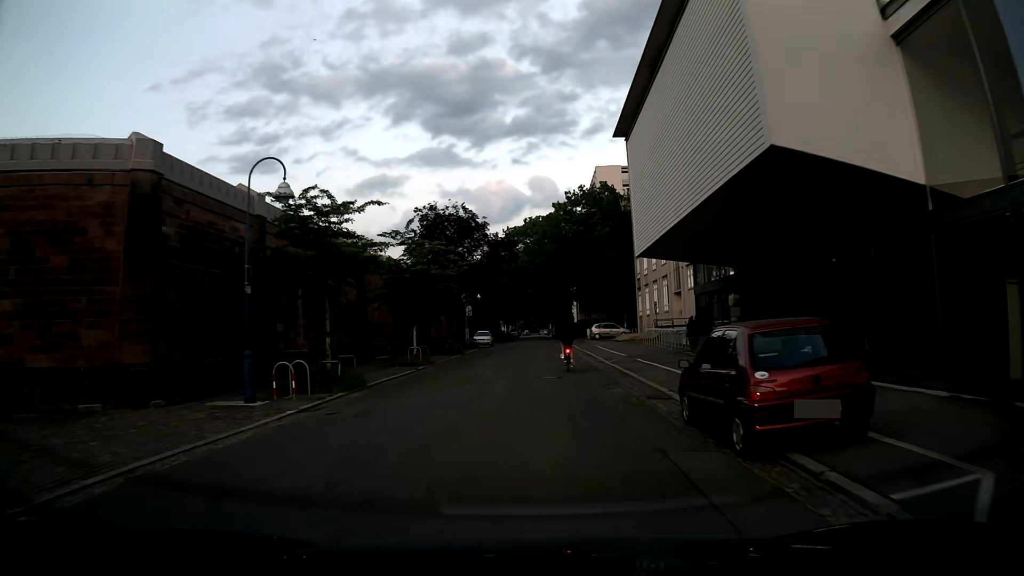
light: Day
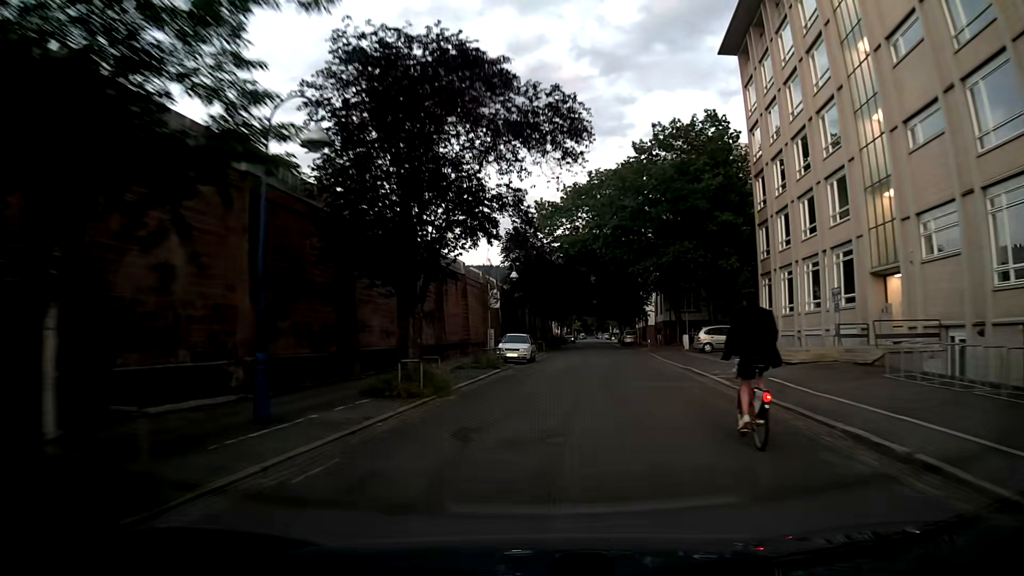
(-1.0, +26.4) m; -5°
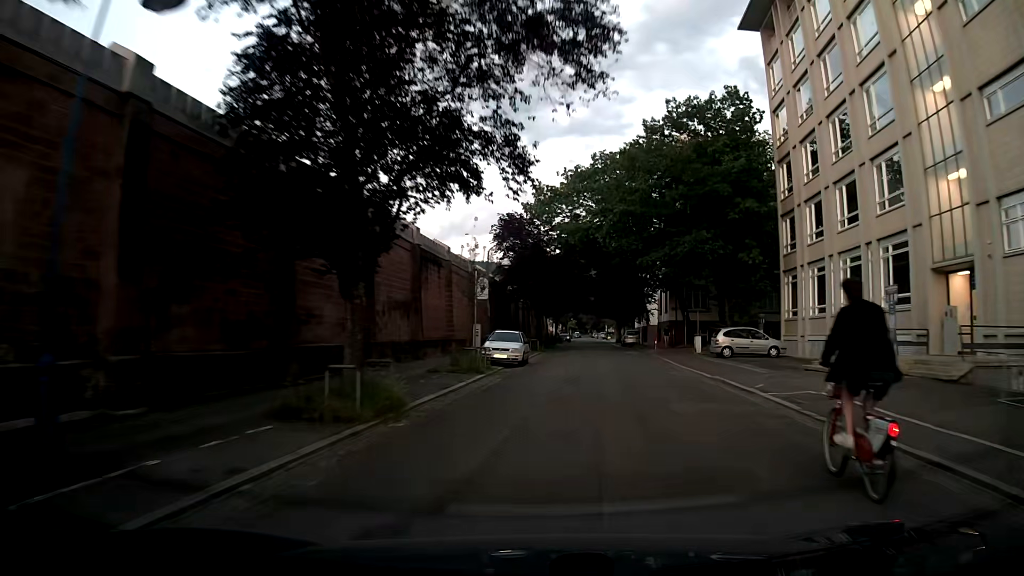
(0.0, +5.4) m; +1°
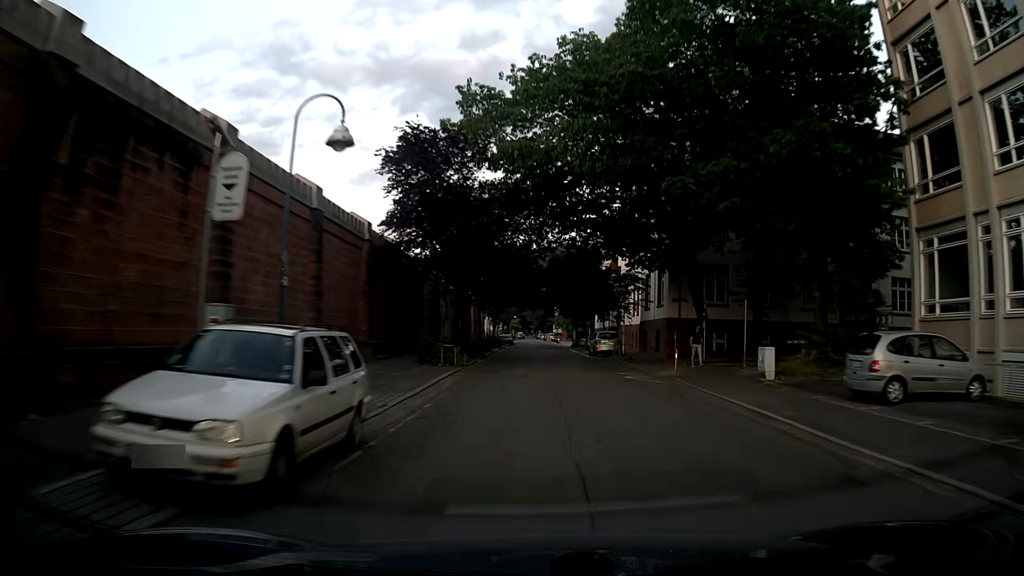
(+0.9, +21.7) m; +4°
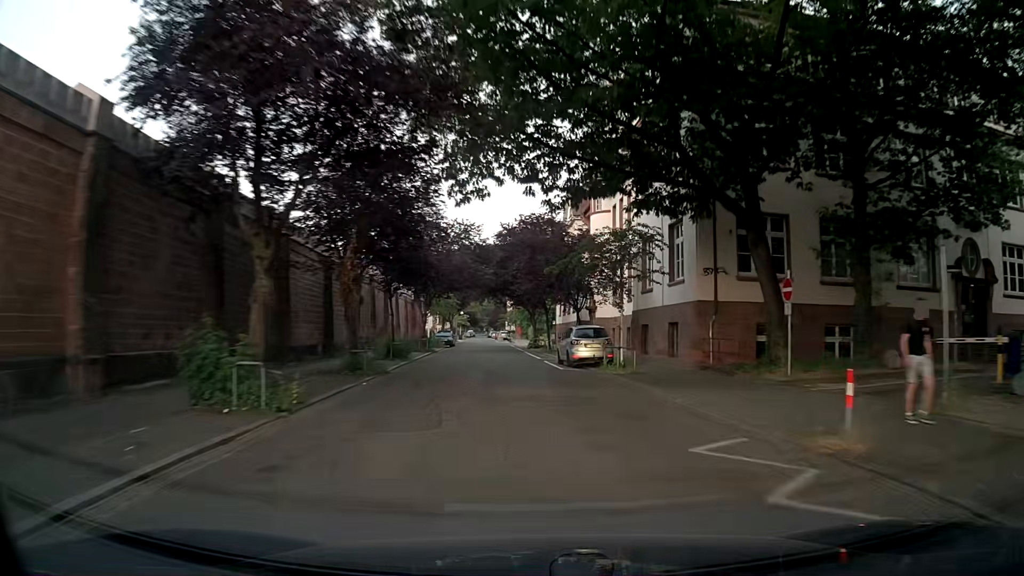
(+0.4, +16.3) m; +4°
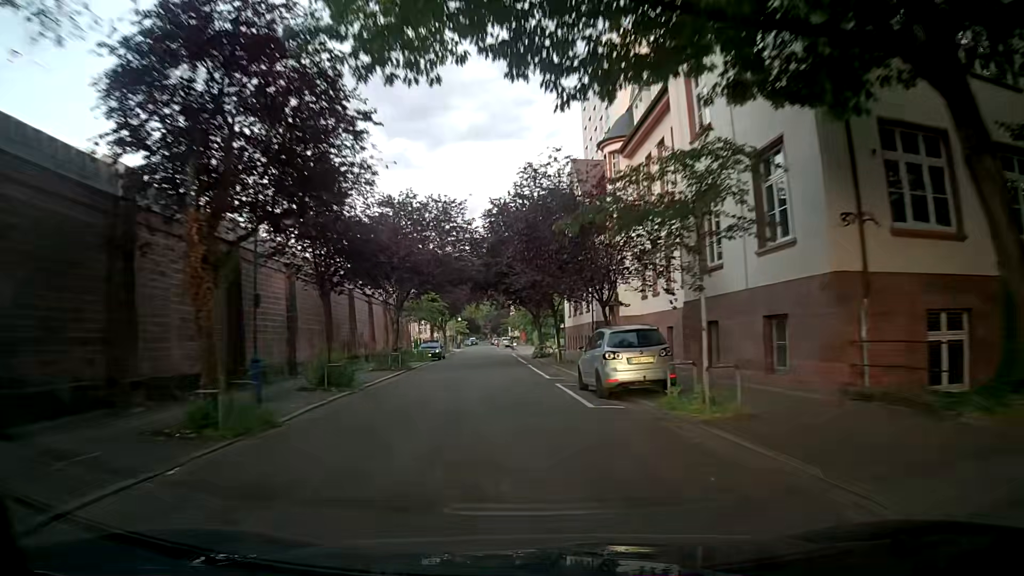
(0.0, +10.8) m; -1°
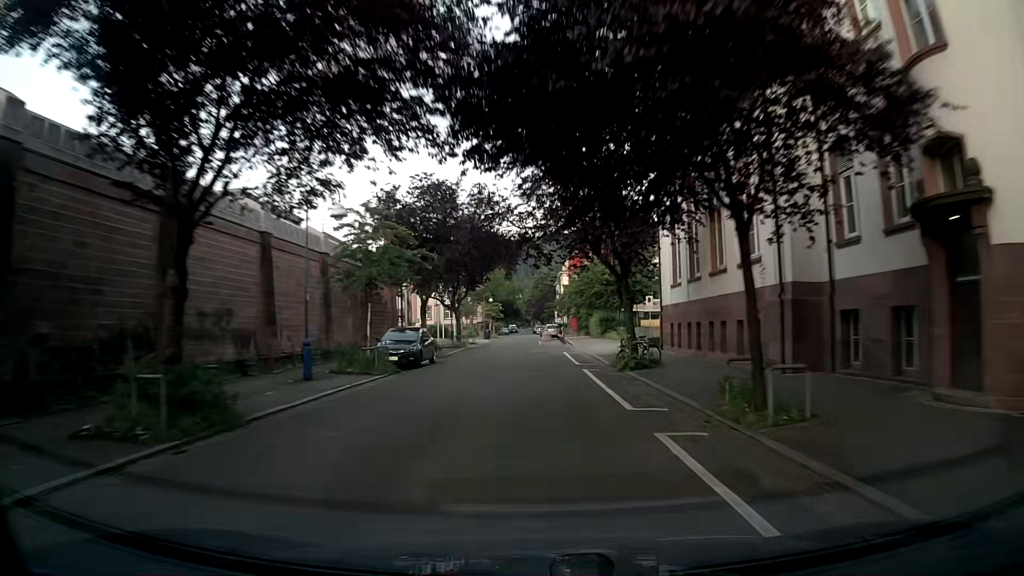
(-0.9, +26.0) m; -2°
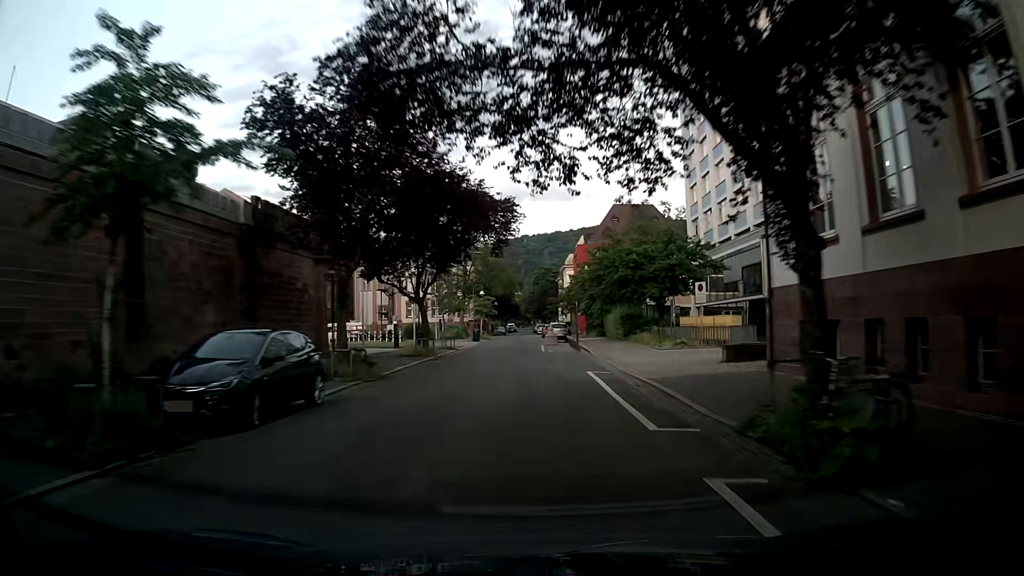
(-0.2, +14.7) m; 0°
